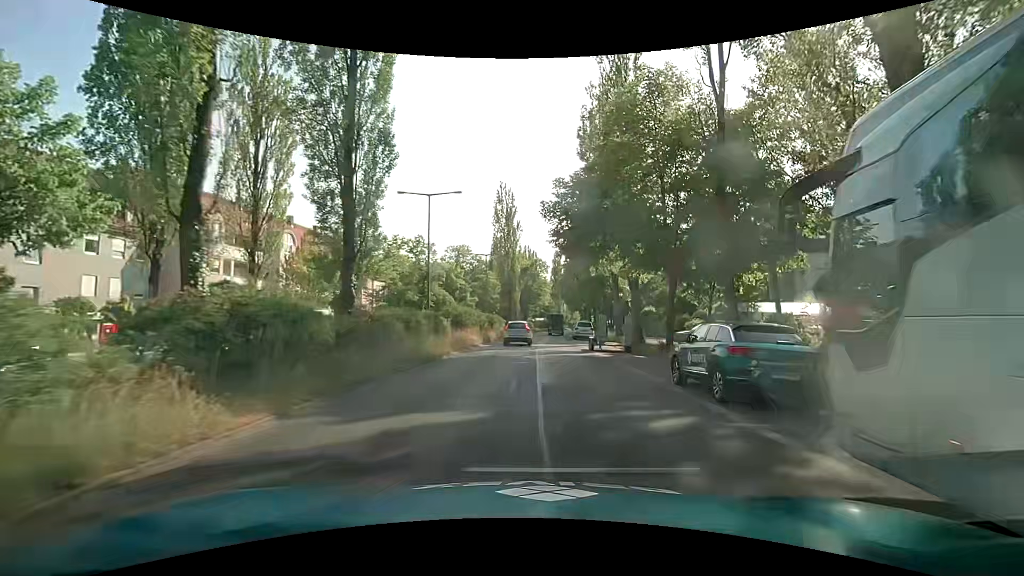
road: secondary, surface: asphalt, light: Day
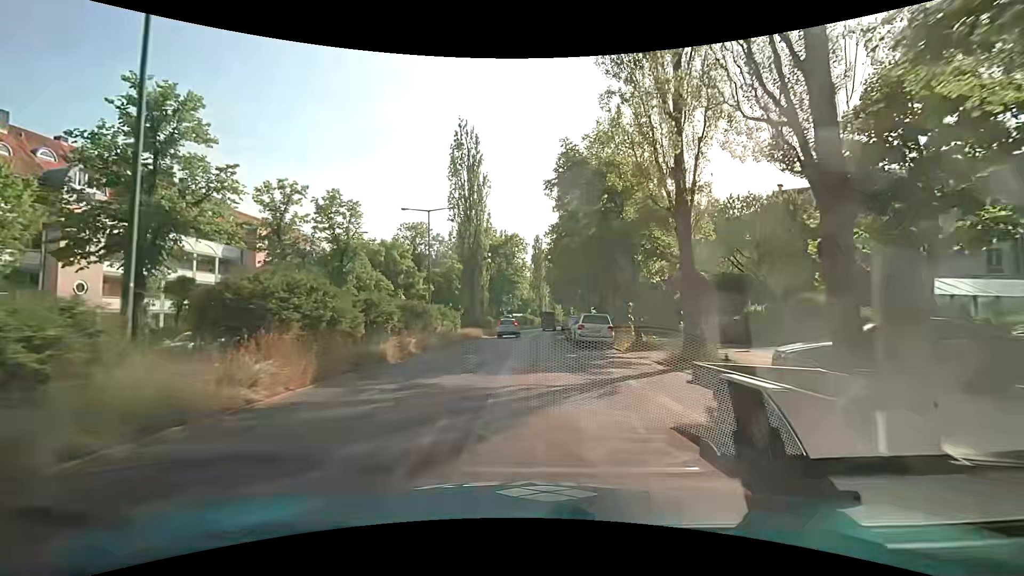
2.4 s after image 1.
(+1.1, +23.9) m; +2°
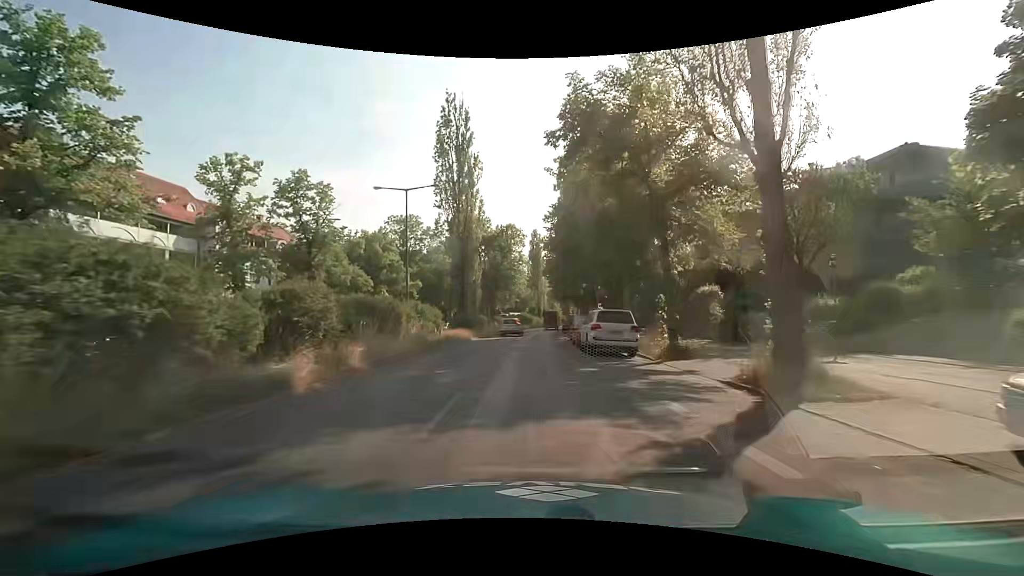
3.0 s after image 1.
(+0.1, +6.5) m; +1°
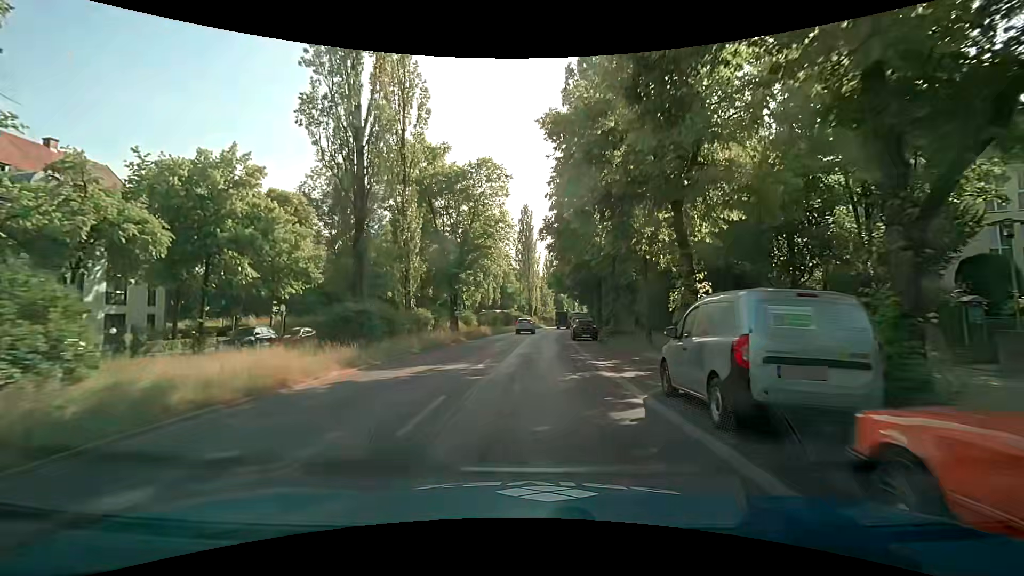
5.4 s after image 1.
(+0.2, +27.1) m; +1°
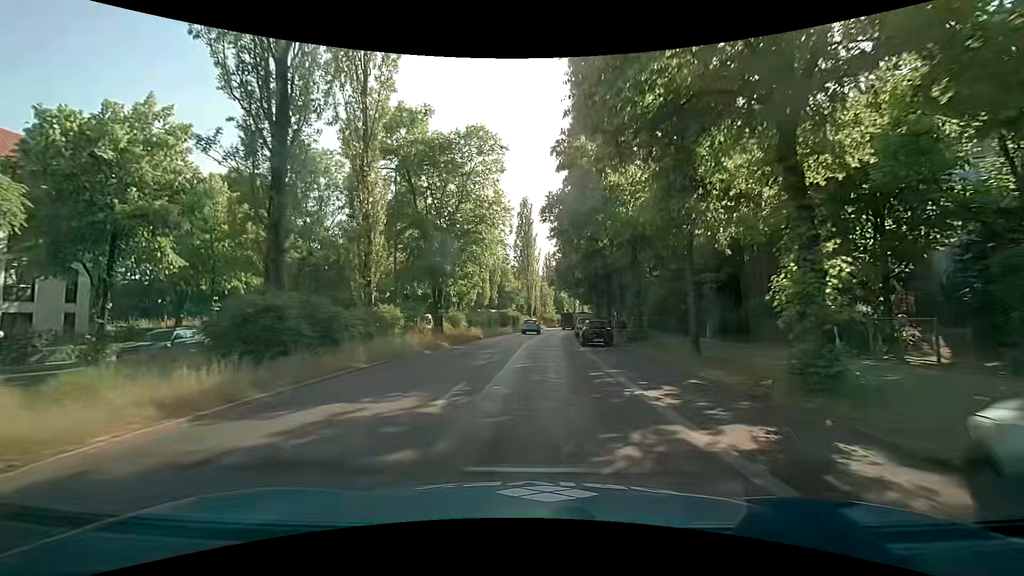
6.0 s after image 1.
(-0.1, +6.8) m; 0°
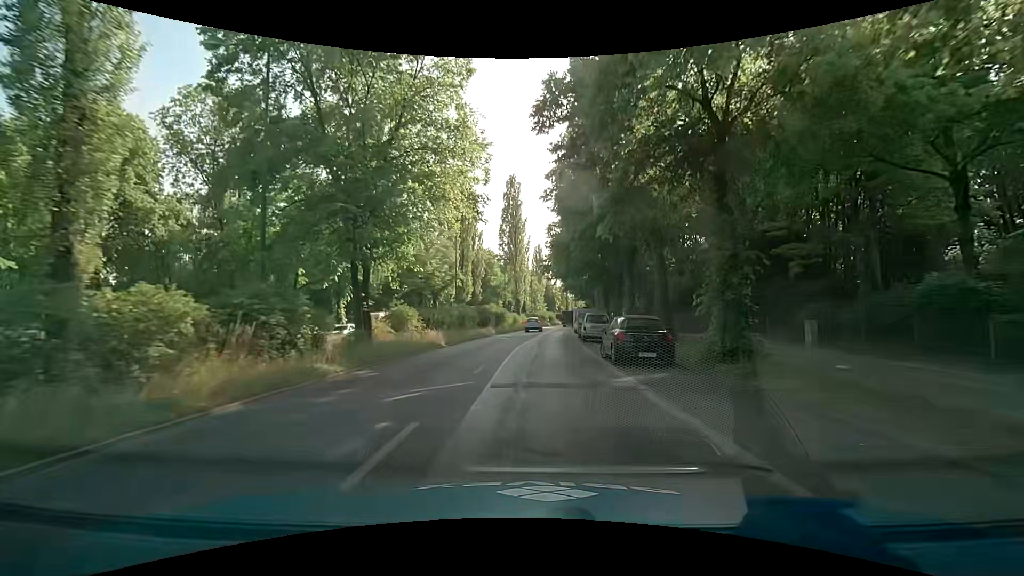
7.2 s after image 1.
(+0.2, +13.5) m; +1°
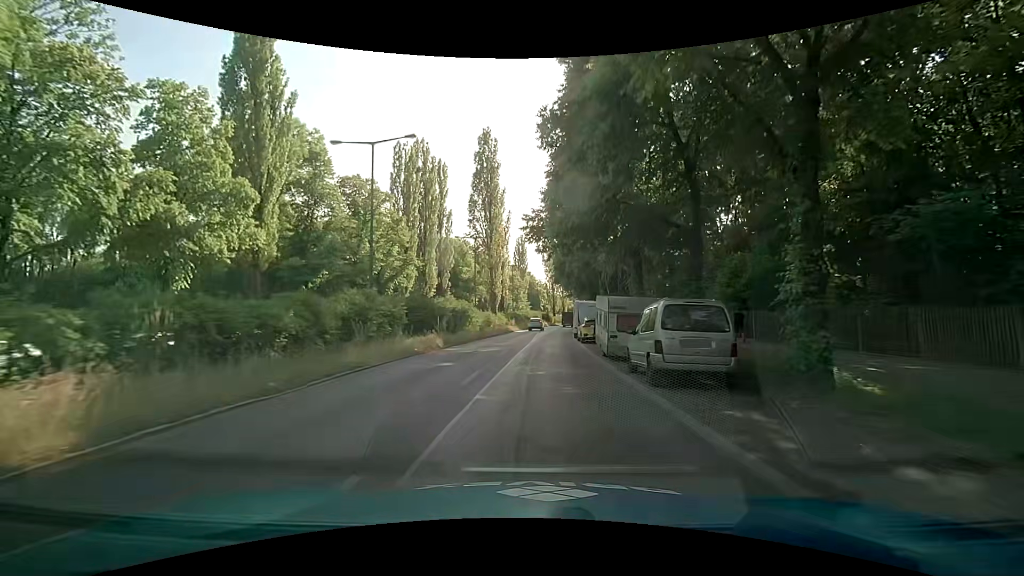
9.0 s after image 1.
(+0.4, +20.1) m; +1°
(0, +10) (0, +20) (+1, +30) (+2, +40) (+2, +50) (+3, +60) (+5, +70) (+6, +80) (+7, +90) (+9, +100) m
